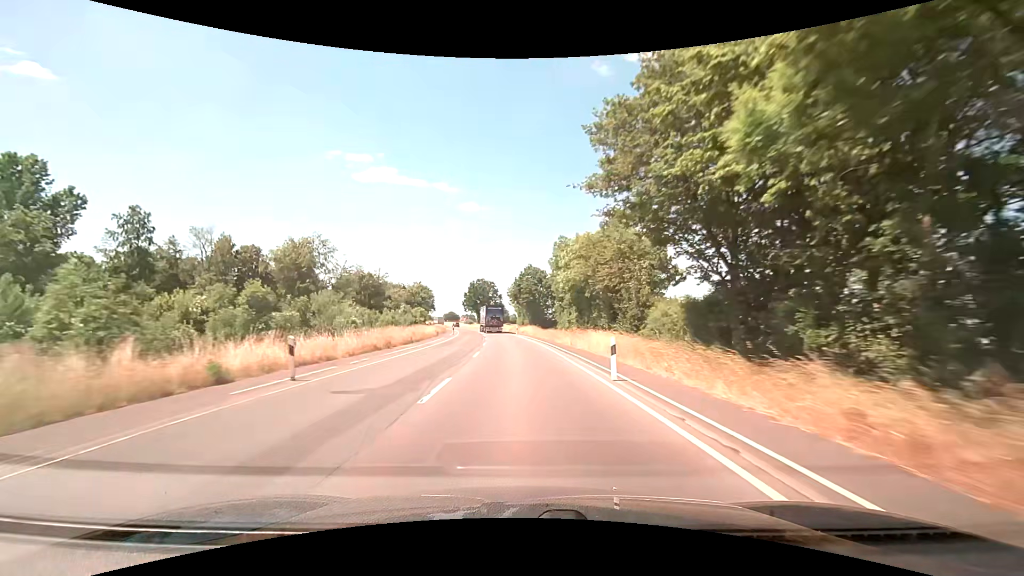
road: secondary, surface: asphalt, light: Day
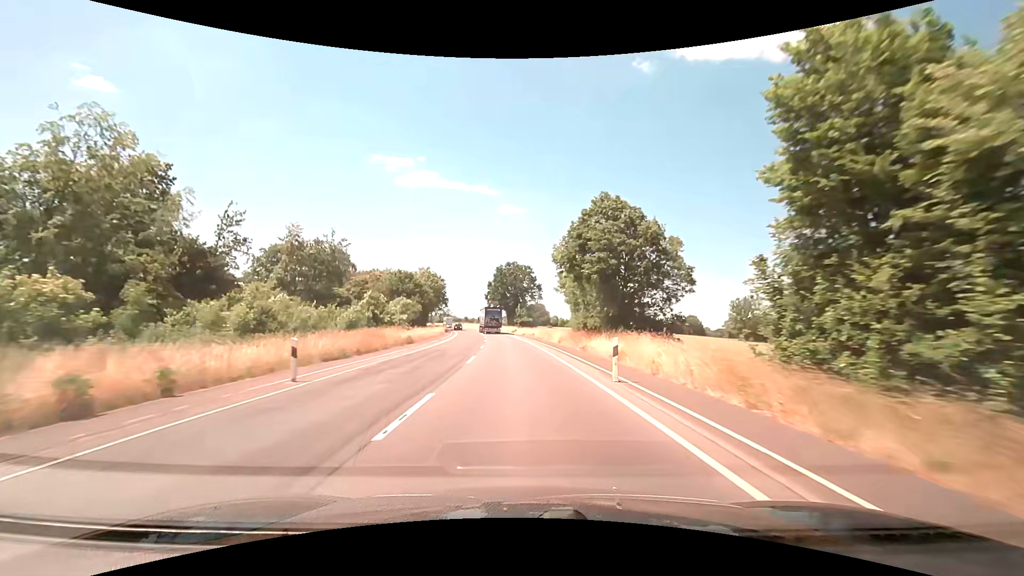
(-2.2, +50.1) m; -5°
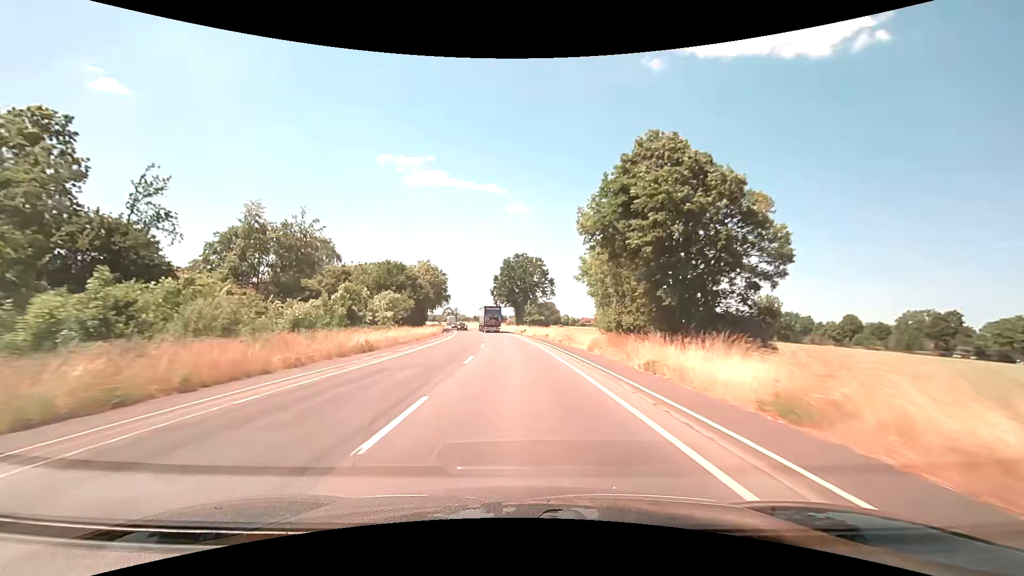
(-0.1, +12.5) m; -1°
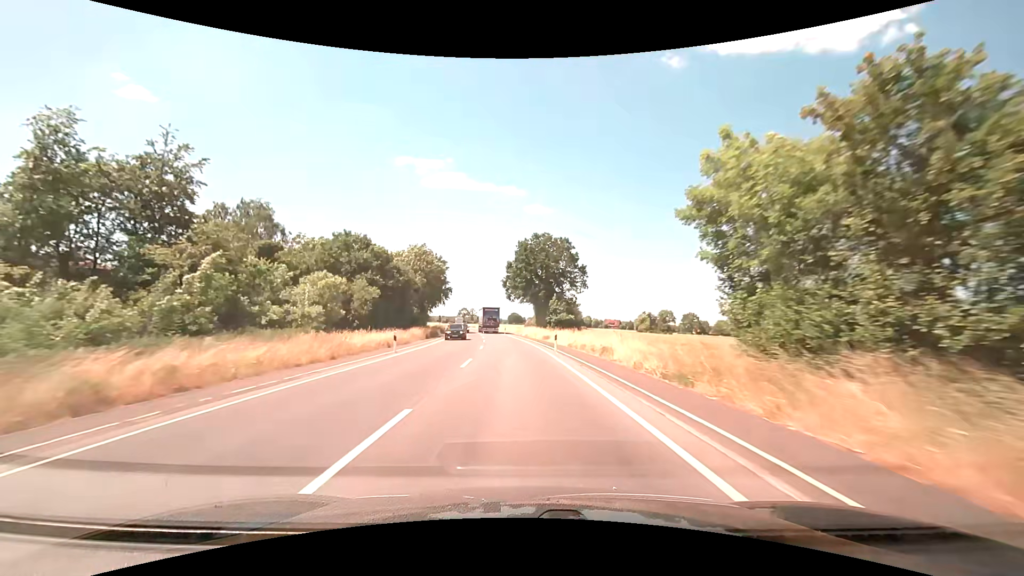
(-0.4, +25.1) m; -2°
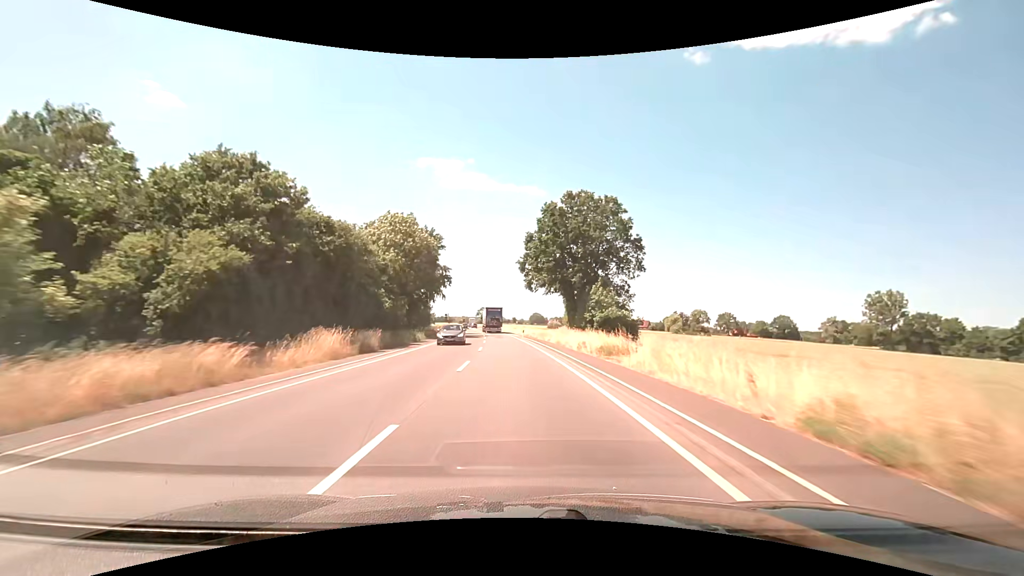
(-0.6, +25.1) m; -2°
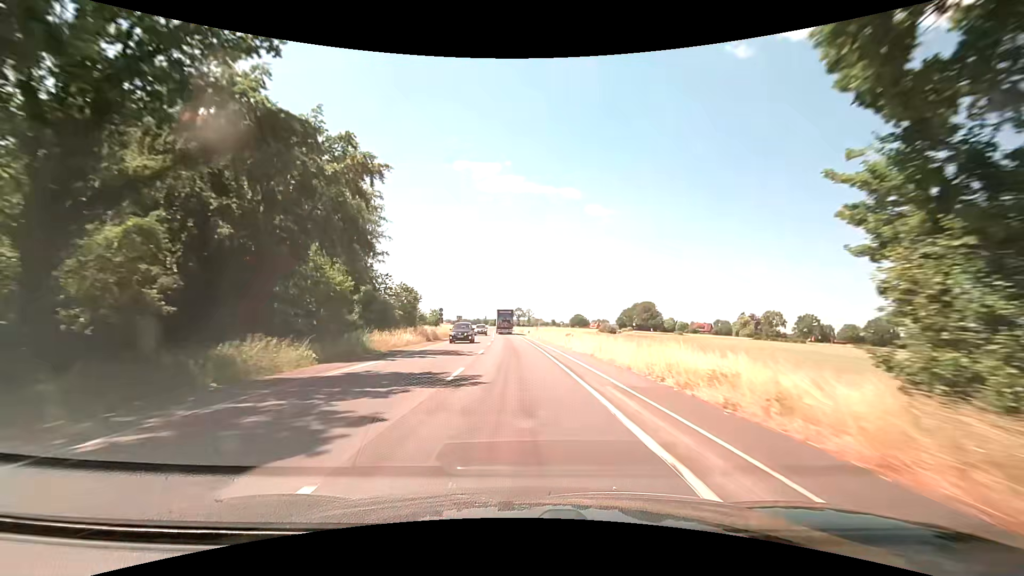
(-2.2, +50.1) m; -5°
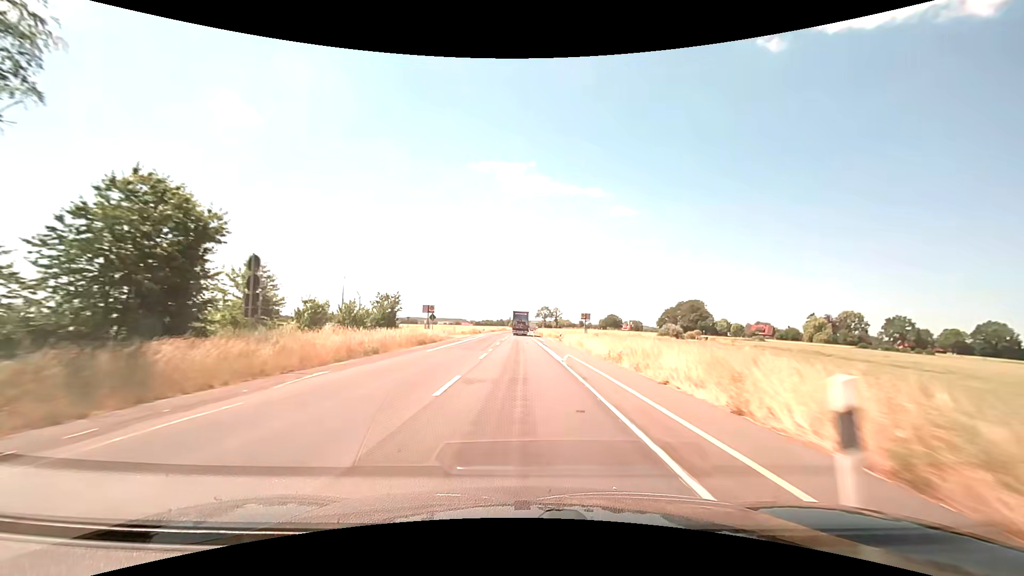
(-1.4, +50.0) m; -3°
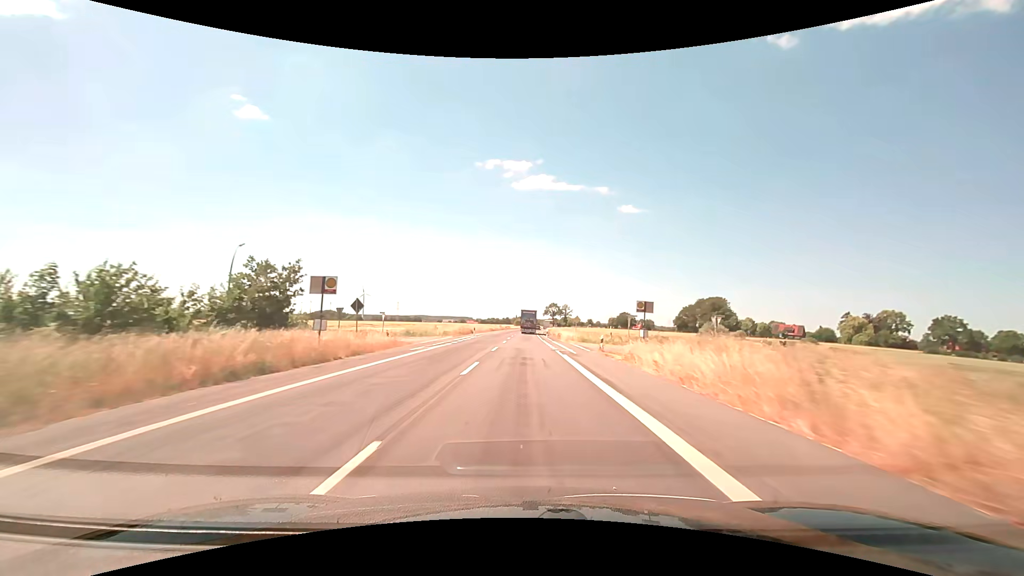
(-0.2, +25.0) m; -1°
(0, +10) (0, +20) (0, +30) (0, +40) (0, +50) (0, +60) (0, +70) (+1, +80) (+1, +90) (+1, +100) m
